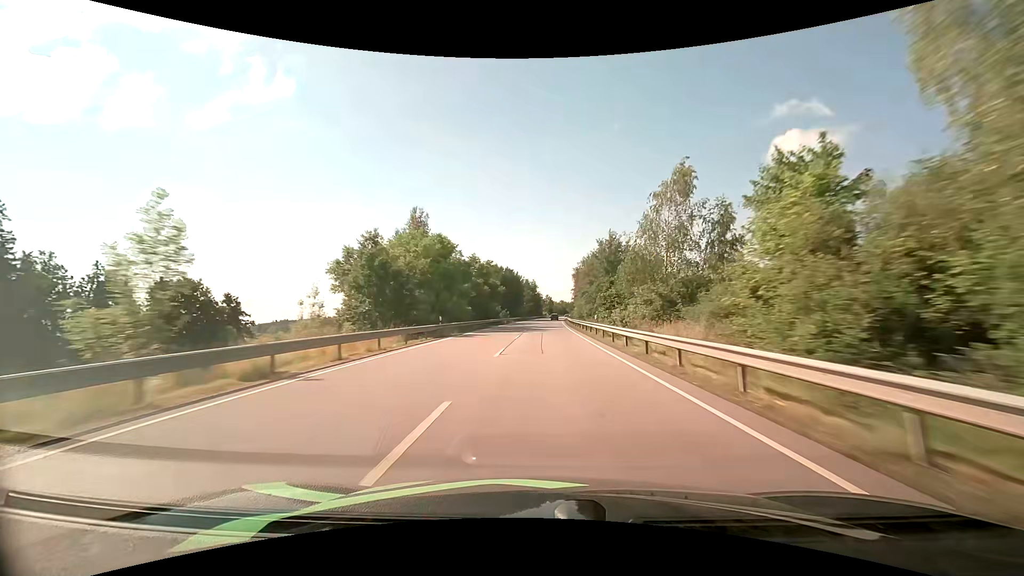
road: primary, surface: asphalt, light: Day
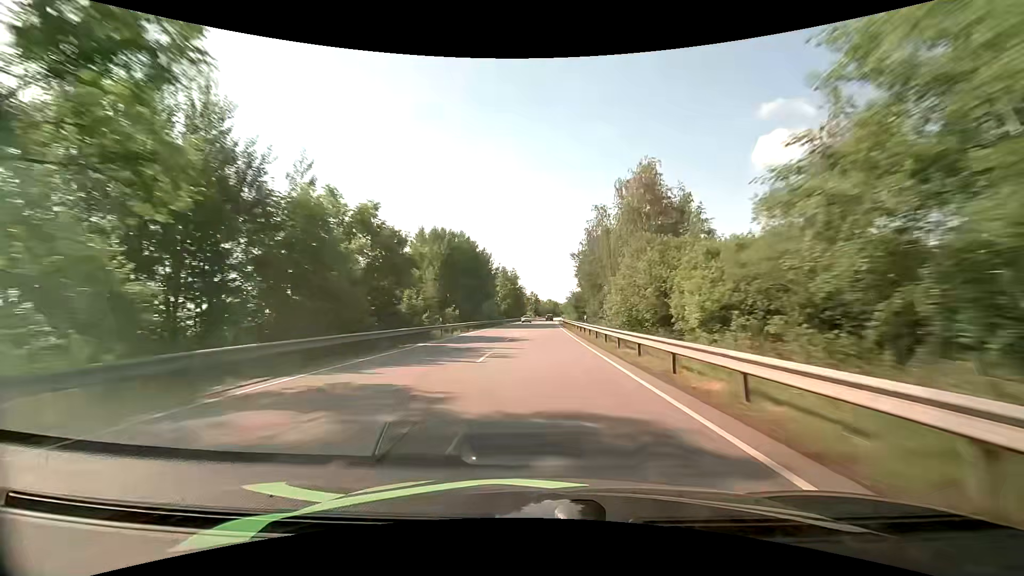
(+0.8, +49.3) m; +2°
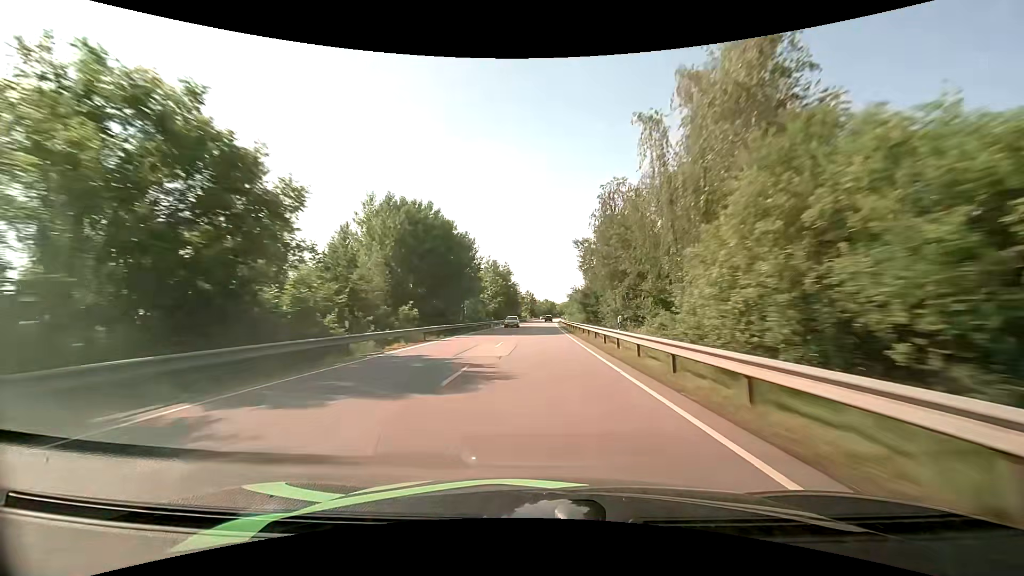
(+0.1, +16.5) m; 0°
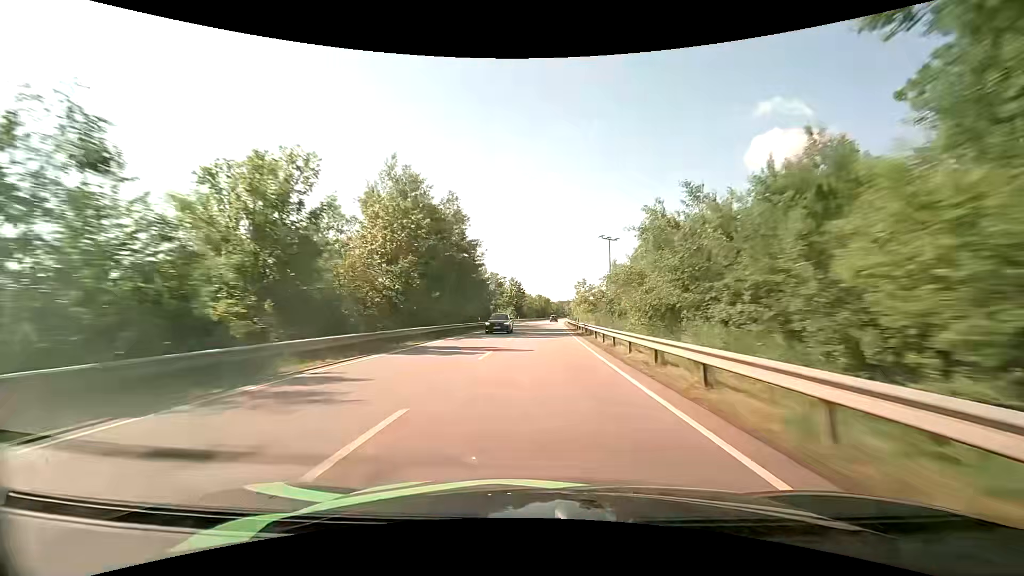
(+0.6, +66.3) m; +1°
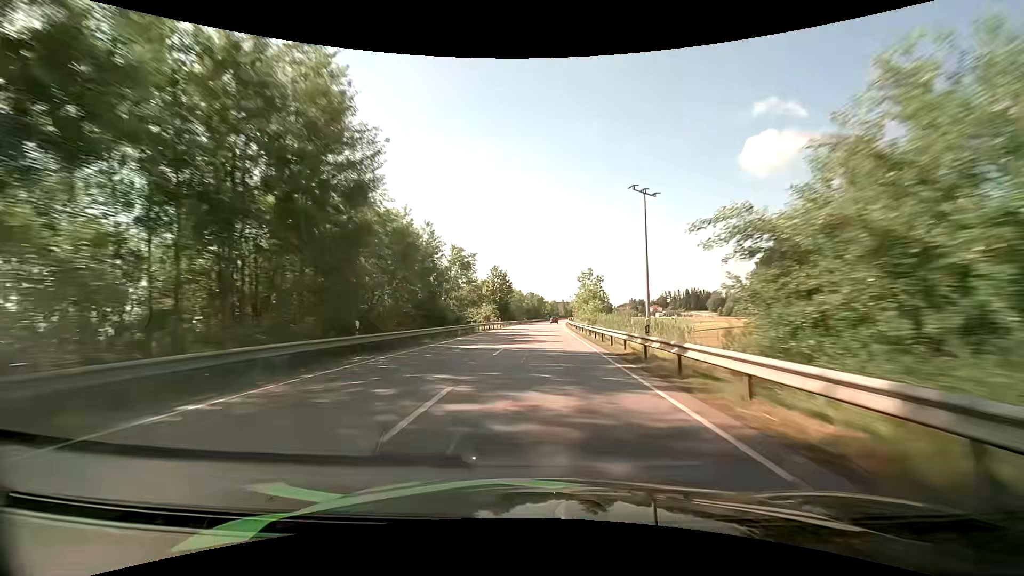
(+0.2, +33.7) m; +1°
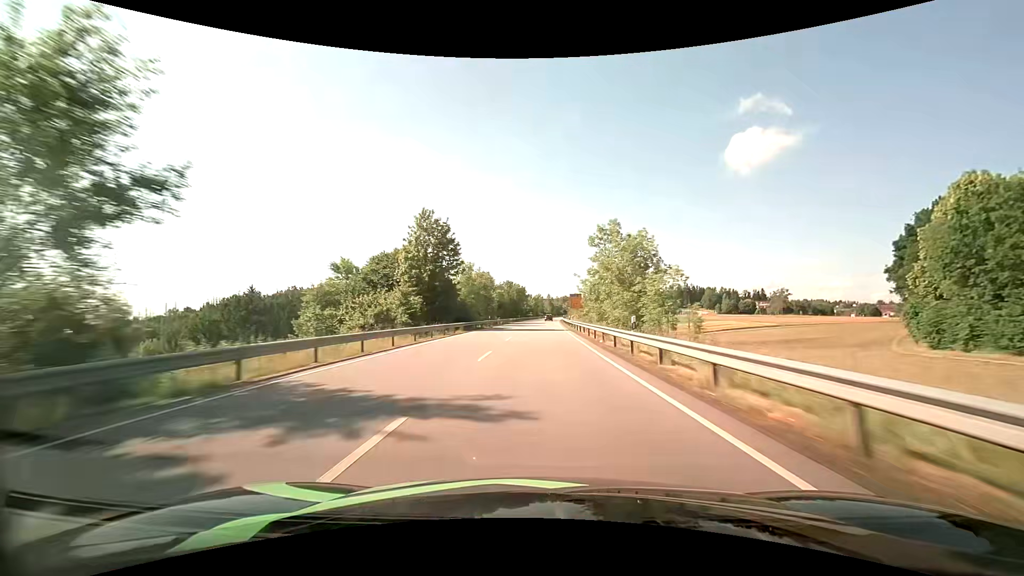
(+0.7, +50.9) m; +2°
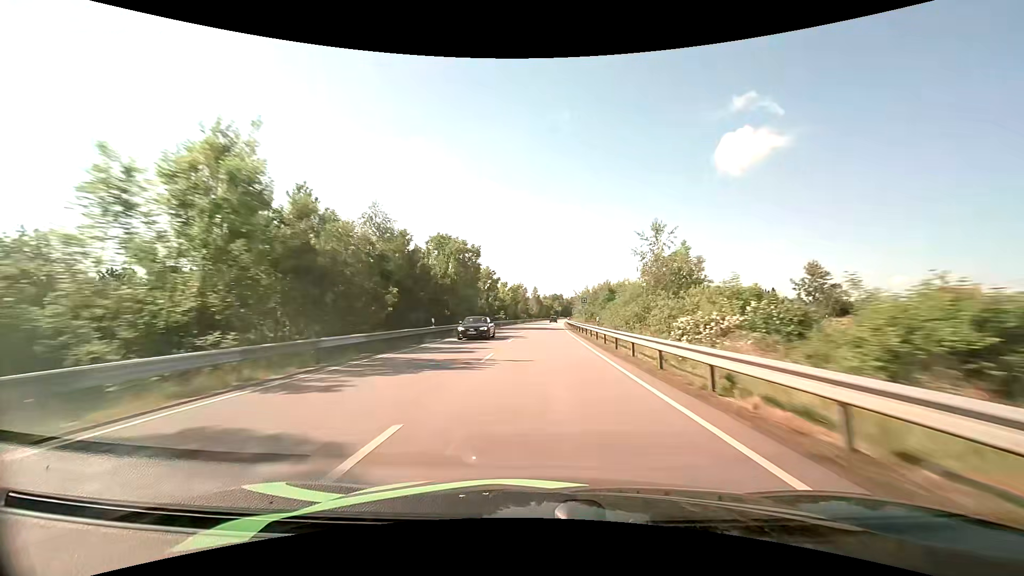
(+1.4, +84.1) m; +2°
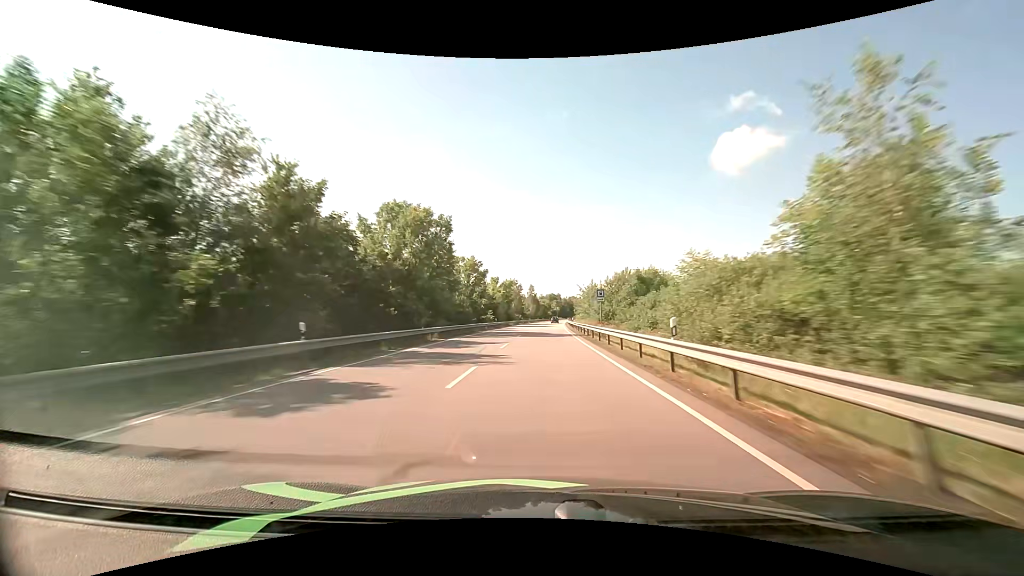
(0.0, +17.1) m; 0°
(0, +10) (0, +20) (0, +30) (0, +40) (+1, +50) (+1, +60) (+1, +70) (+2, +80) (+2, +90) (+2, +100) m
